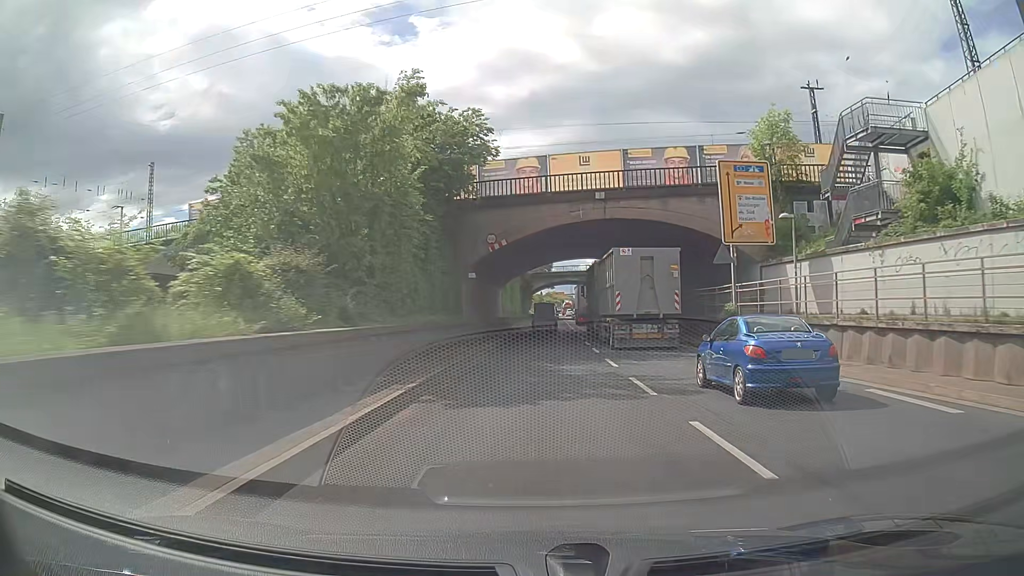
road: trunk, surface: asphalt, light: Day
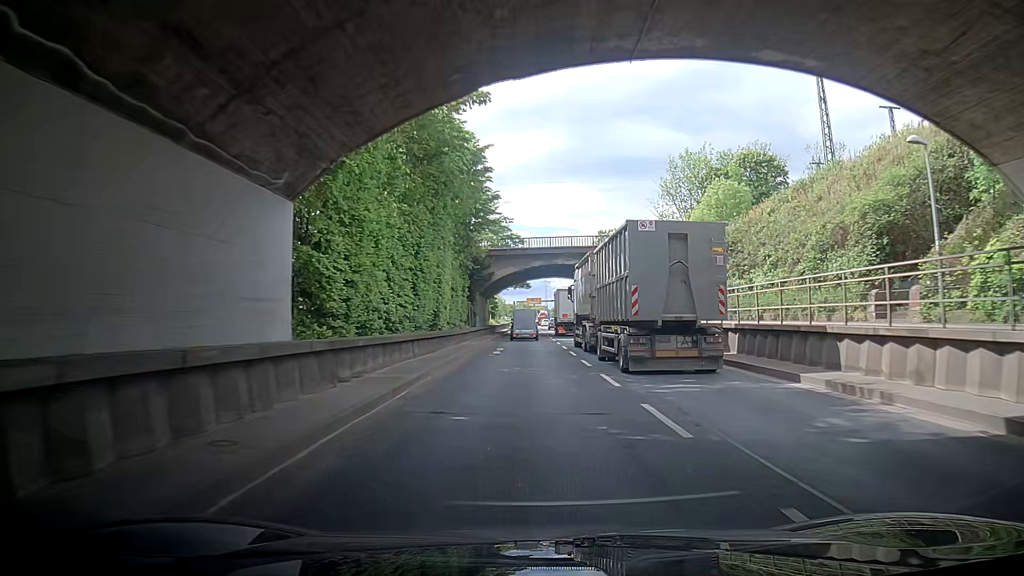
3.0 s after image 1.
(+1.0, +46.1) m; +1°
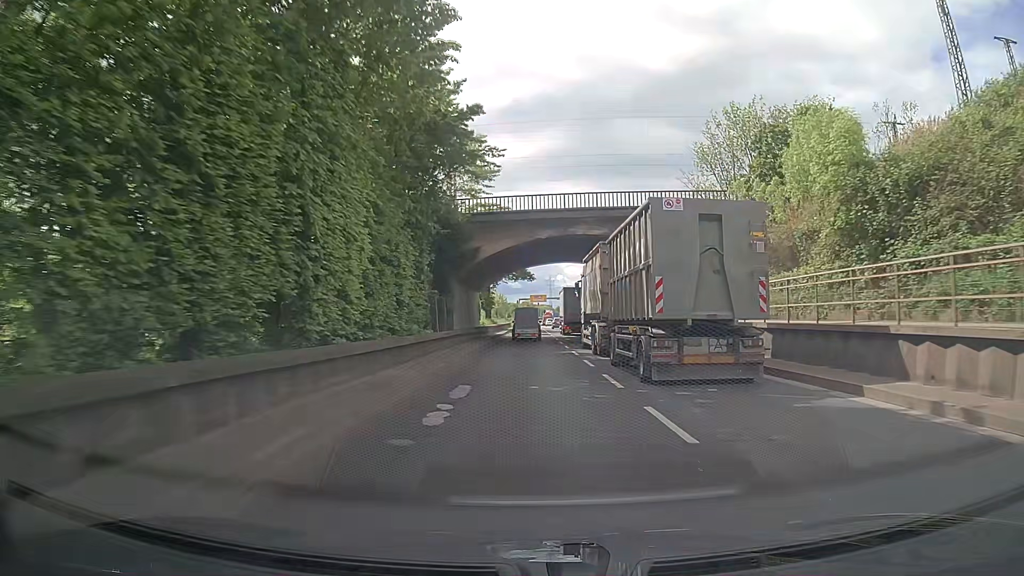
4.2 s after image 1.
(+0.1, +18.4) m; +1°
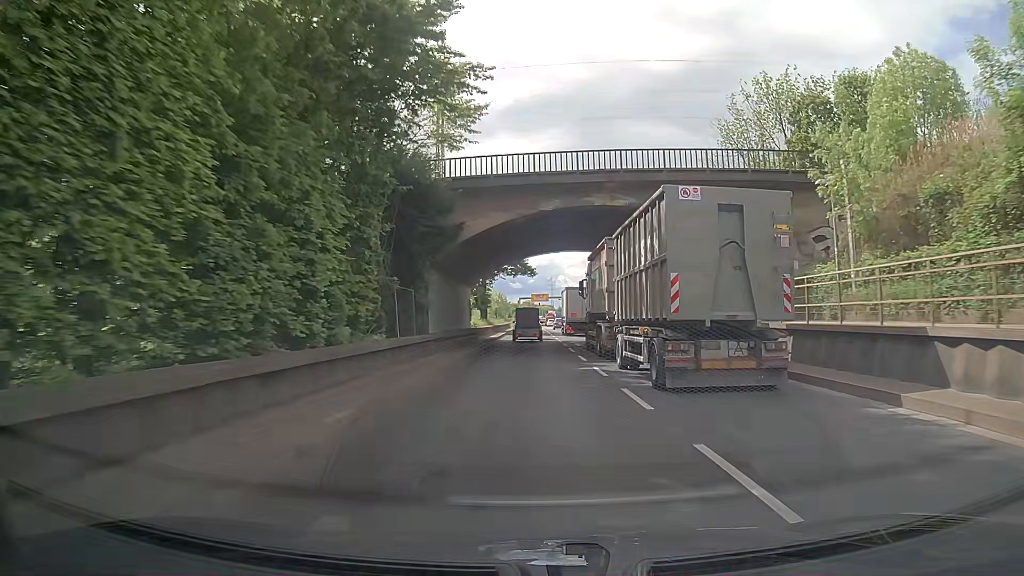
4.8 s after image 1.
(0.0, +9.2) m; 0°
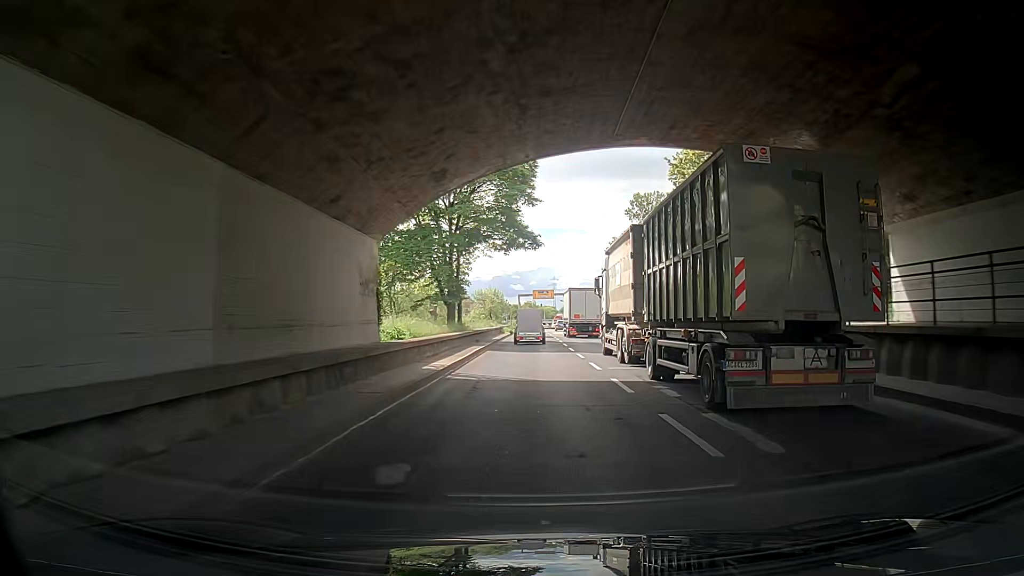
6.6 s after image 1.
(+0.3, +27.6) m; 0°
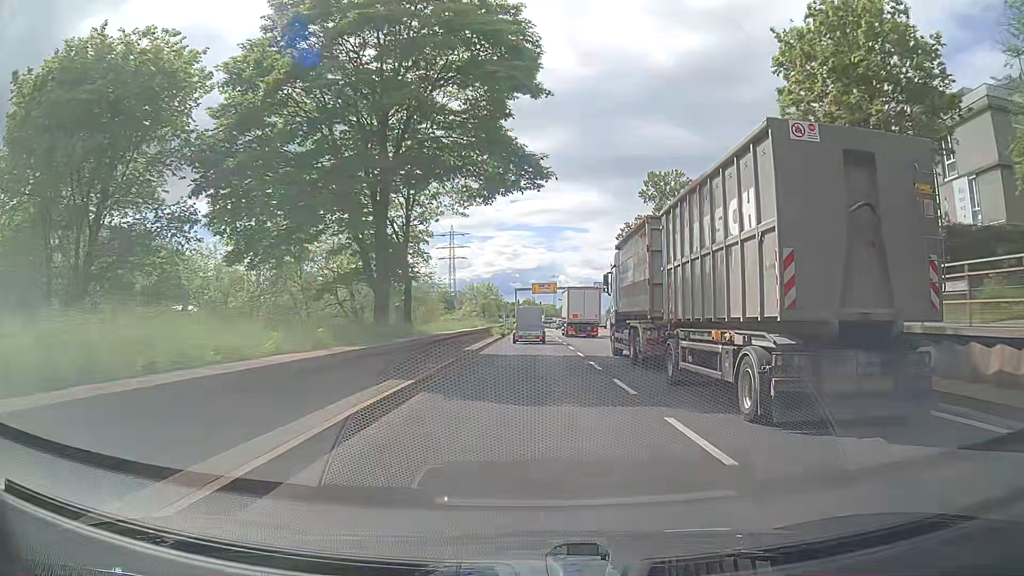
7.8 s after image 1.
(+0.7, +18.4) m; +1°
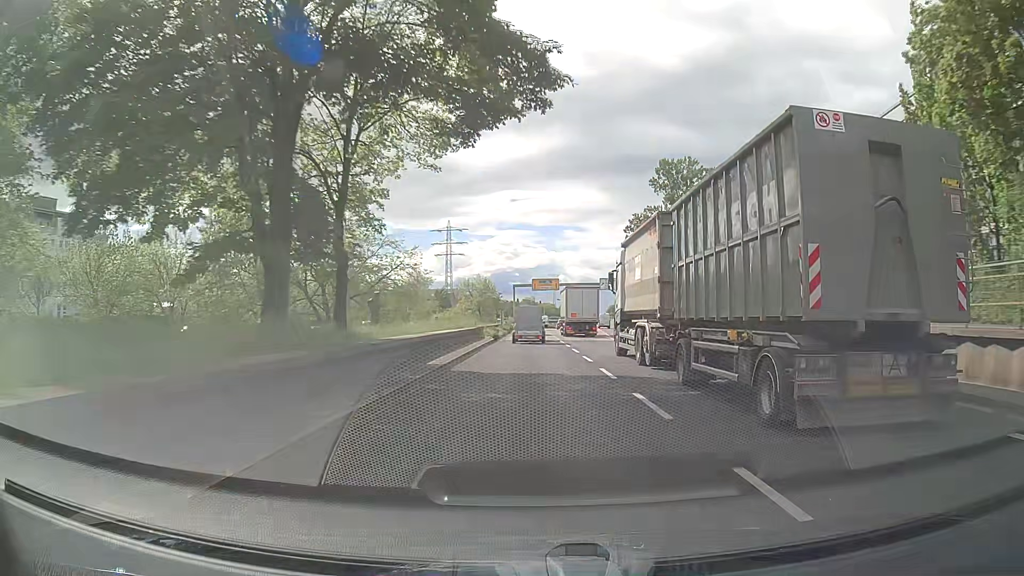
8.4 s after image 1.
(-0.1, +9.2) m; -1°
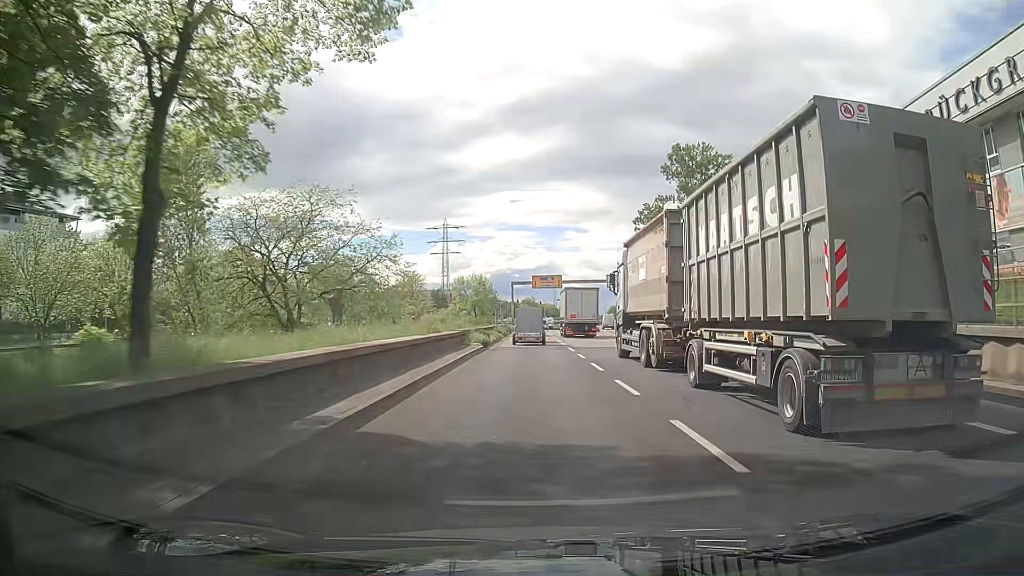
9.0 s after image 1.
(0.0, +9.2) m; +1°
(0, +10) (0, +20) (0, +30) (-1, +40) (-1, +50) (-1, +60) (-1, +70) (-1, +80) (-1, +90) (-1, +100) m
